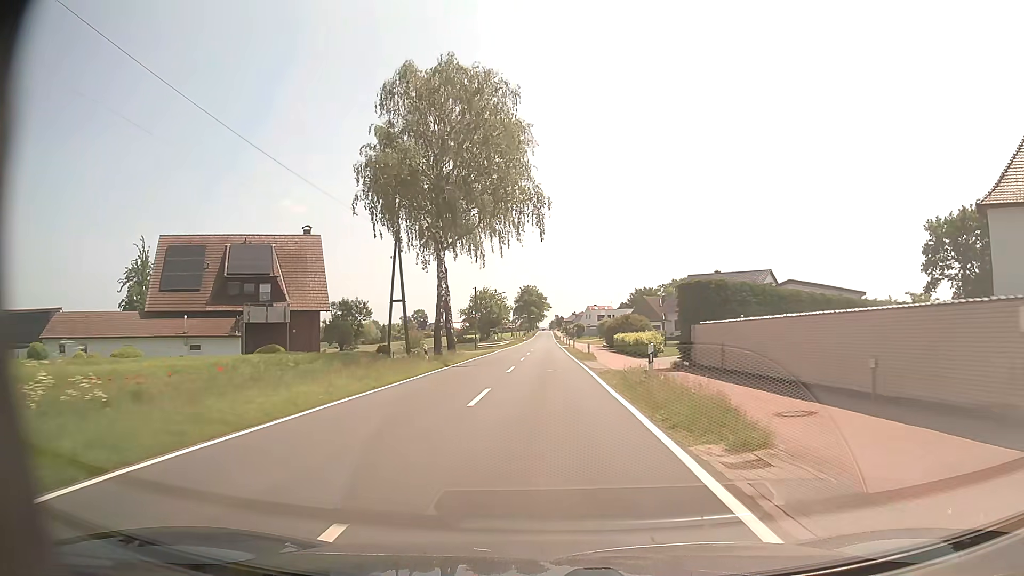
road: tertiary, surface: asphalt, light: Day
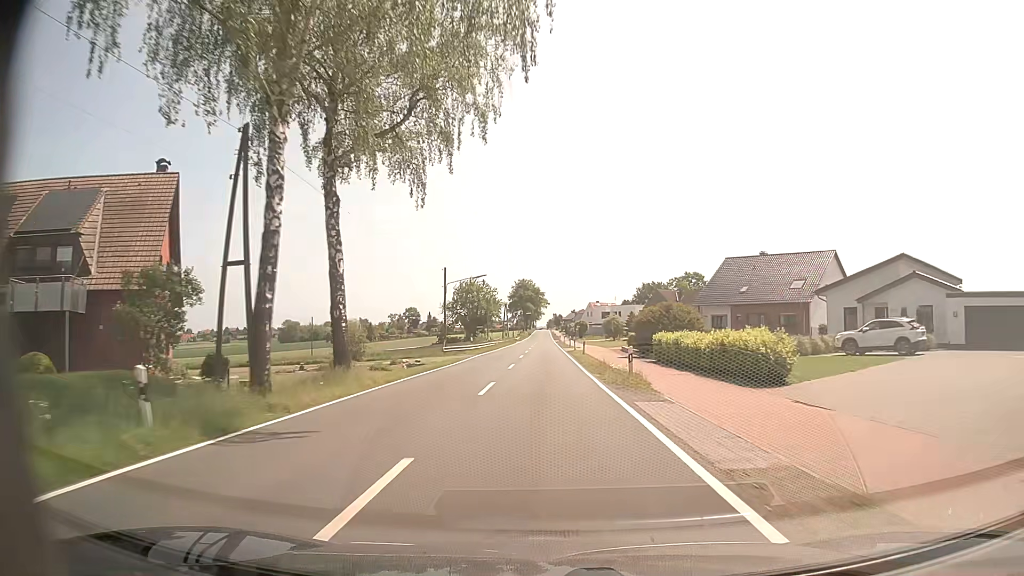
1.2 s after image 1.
(0.0, +21.5) m; 0°
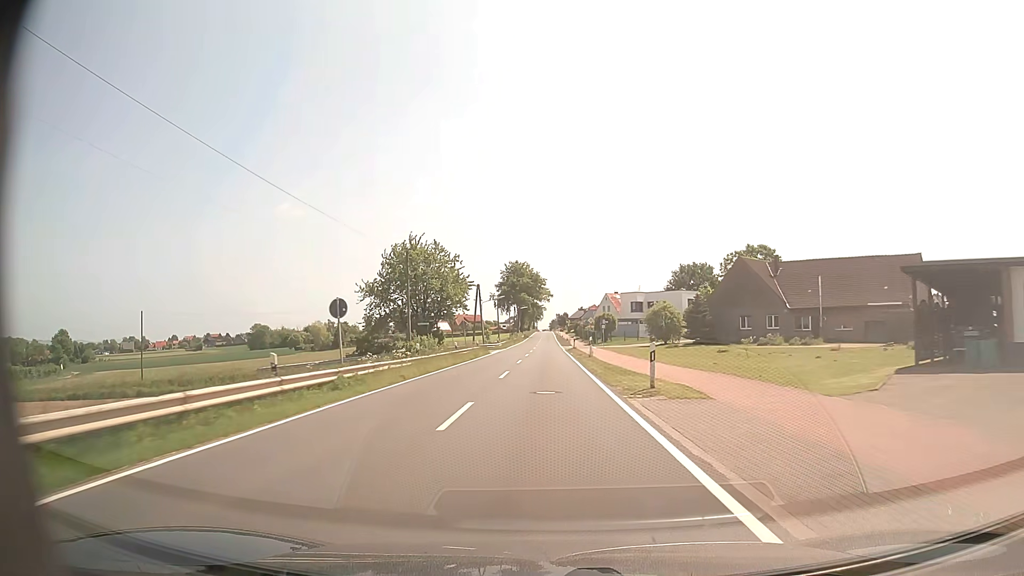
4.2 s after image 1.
(-0.1, +53.8) m; 0°
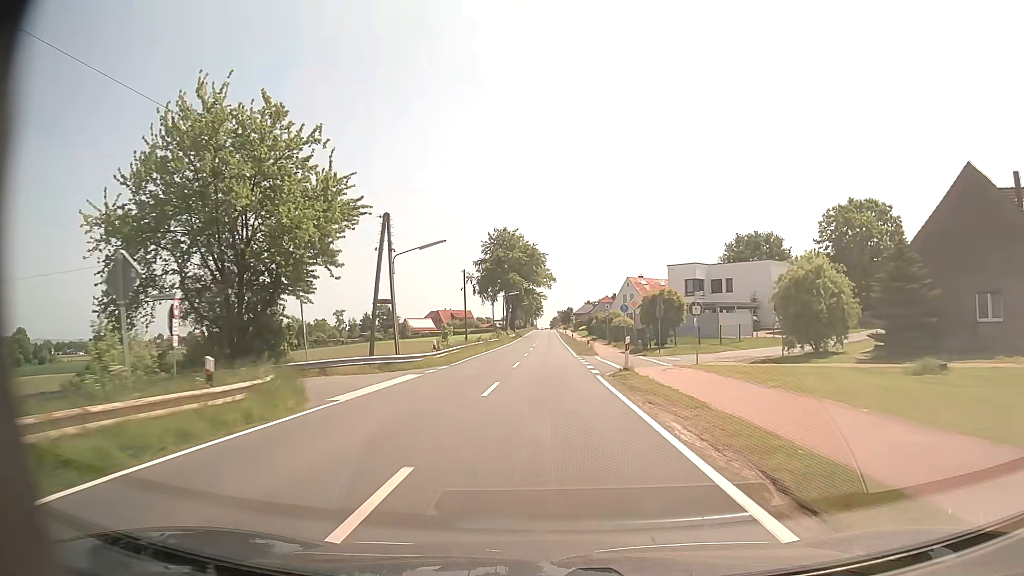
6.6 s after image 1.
(+0.1, +43.0) m; 0°
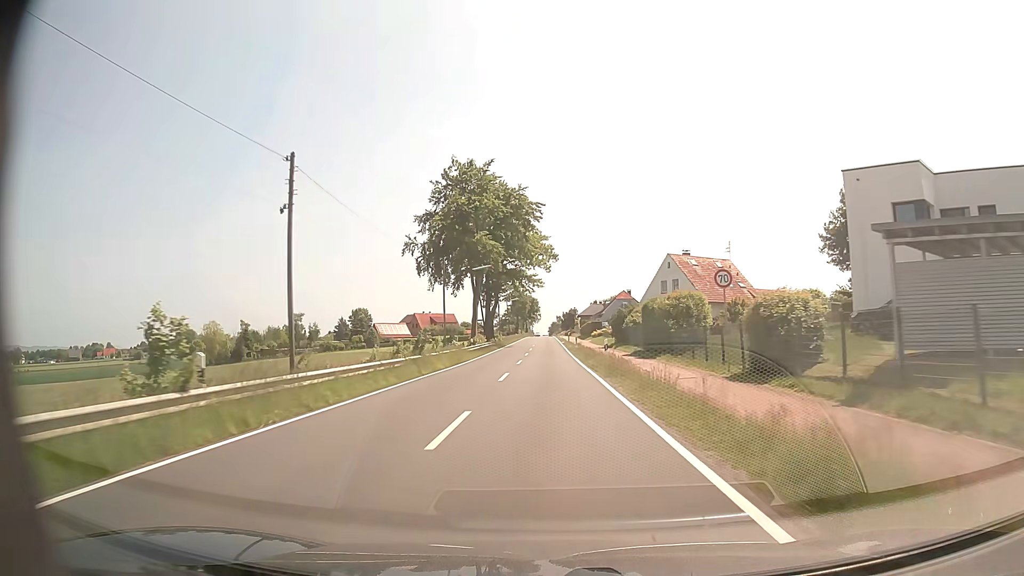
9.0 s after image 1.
(+0.1, +42.9) m; 0°
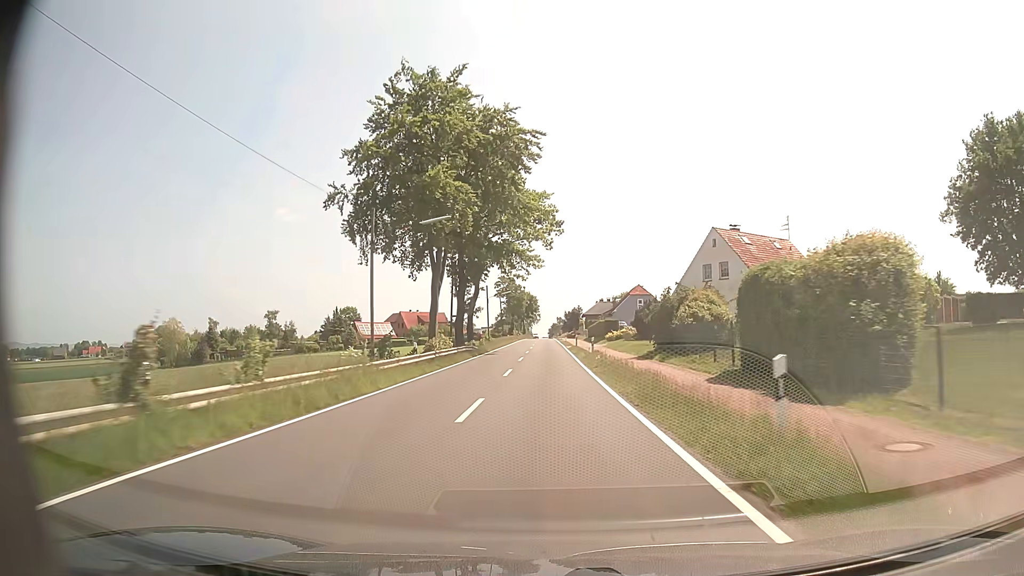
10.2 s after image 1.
(0.0, +21.4) m; 0°
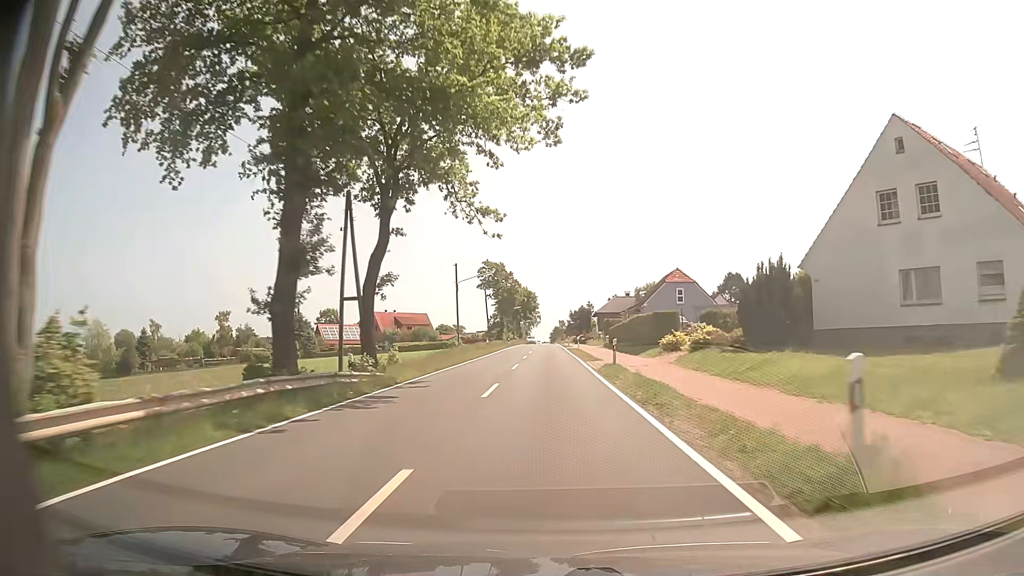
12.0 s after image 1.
(0.0, +32.2) m; 0°
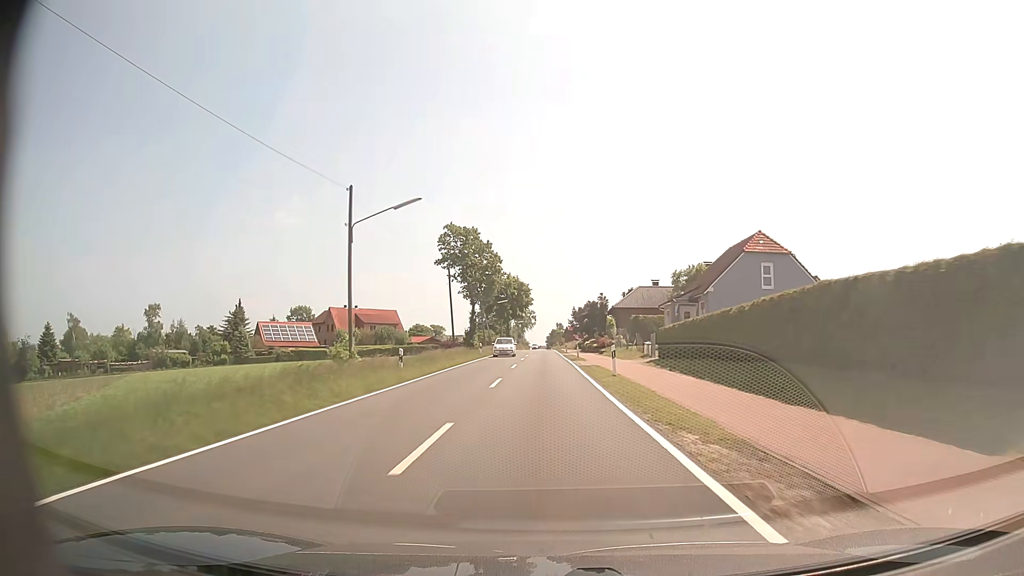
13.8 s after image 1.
(0.0, +32.1) m; 0°
(0, +10) (0, +20) (0, +30) (0, +40) (0, +50) (0, +60) (0, +70) (0, +80) (0, +90) (0, +100) m
